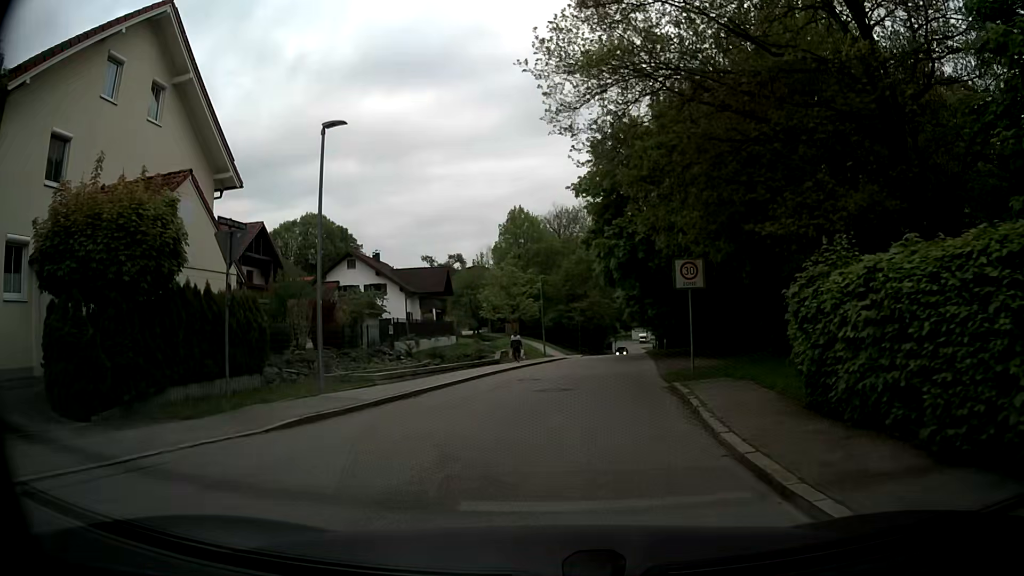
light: Day
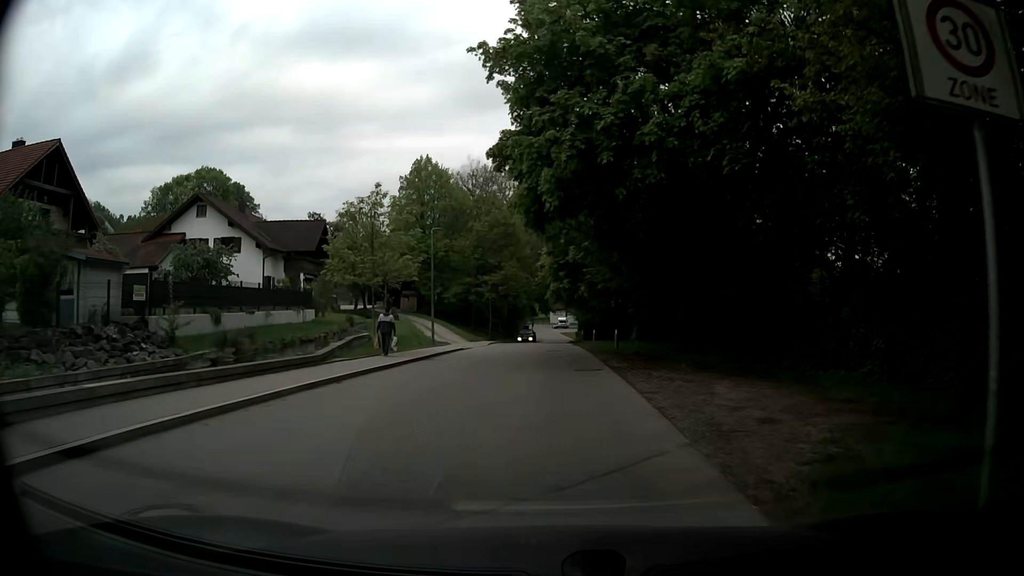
(+0.9, +16.6) m; +5°
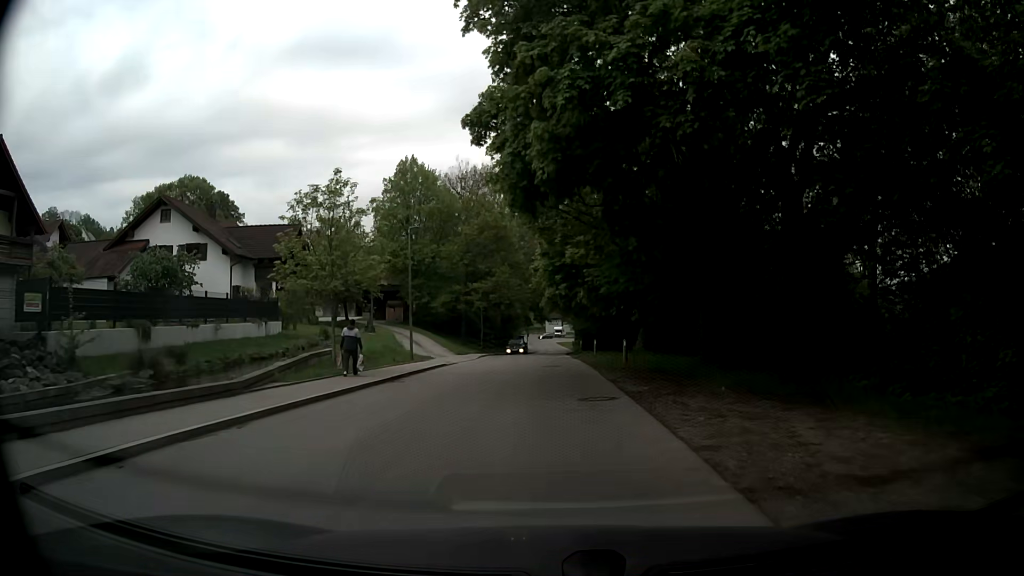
(+0.1, +4.7) m; +2°
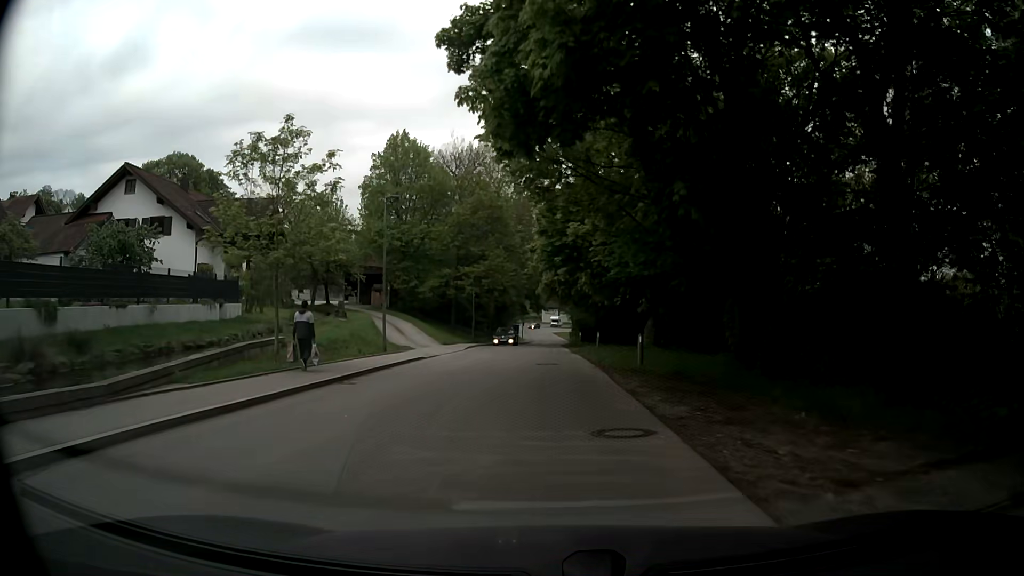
(-0.1, +4.7) m; -2°
